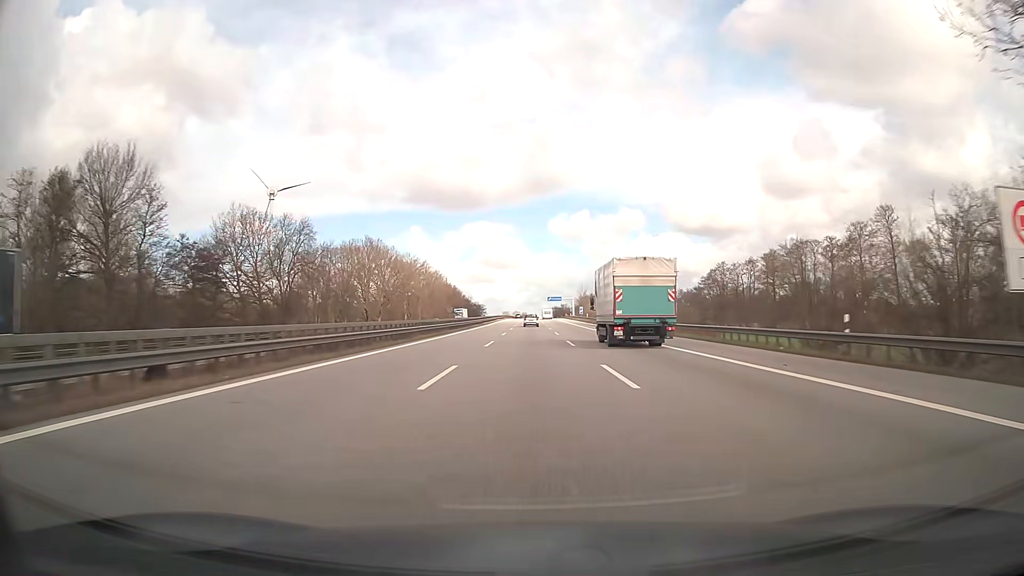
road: motorway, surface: asphalt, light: Day
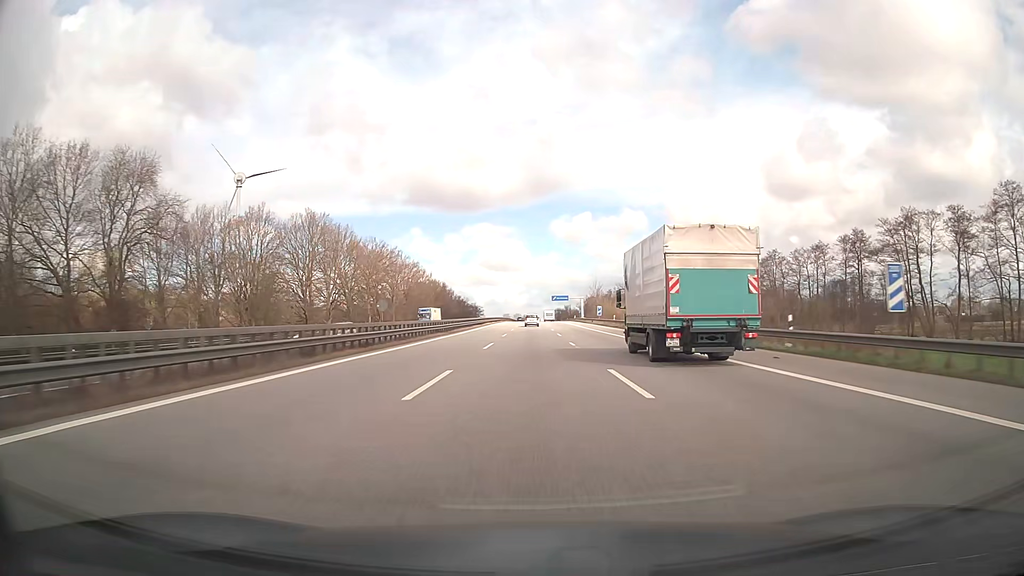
(0.0, +38.0) m; 0°
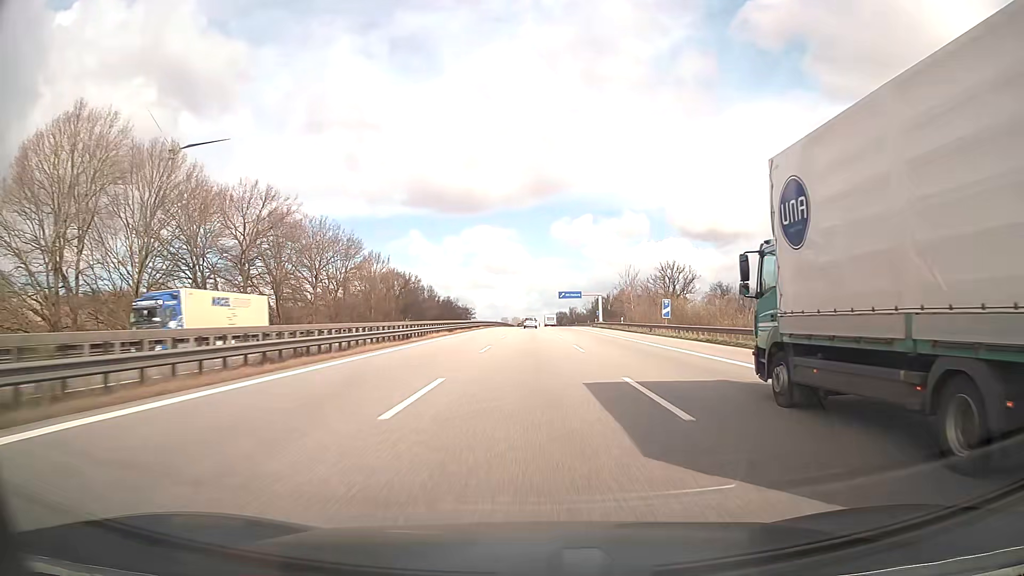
(-0.1, +56.9) m; 0°
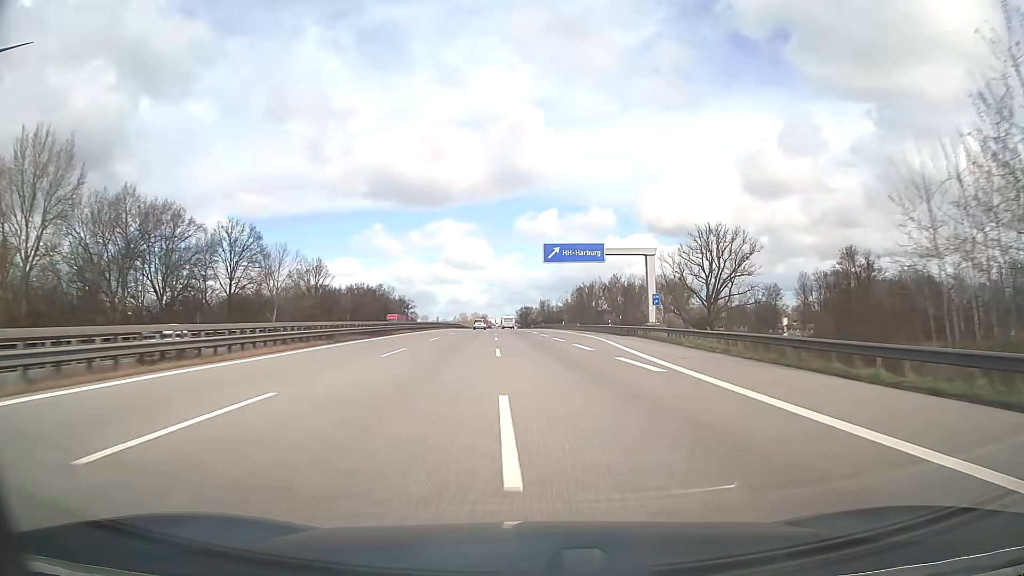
(+1.8, +94.6) m; +3°
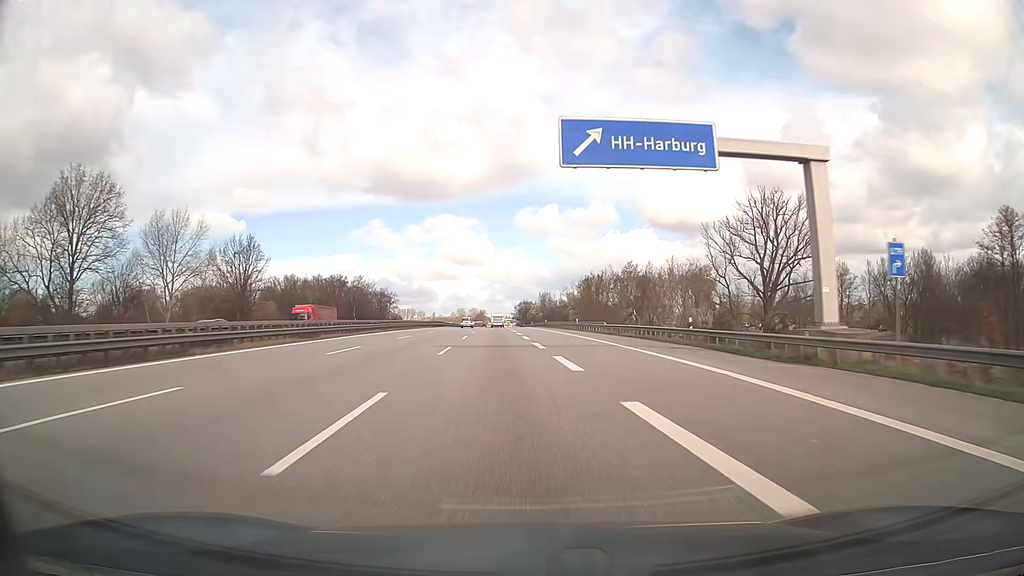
(+0.1, +36.1) m; 0°
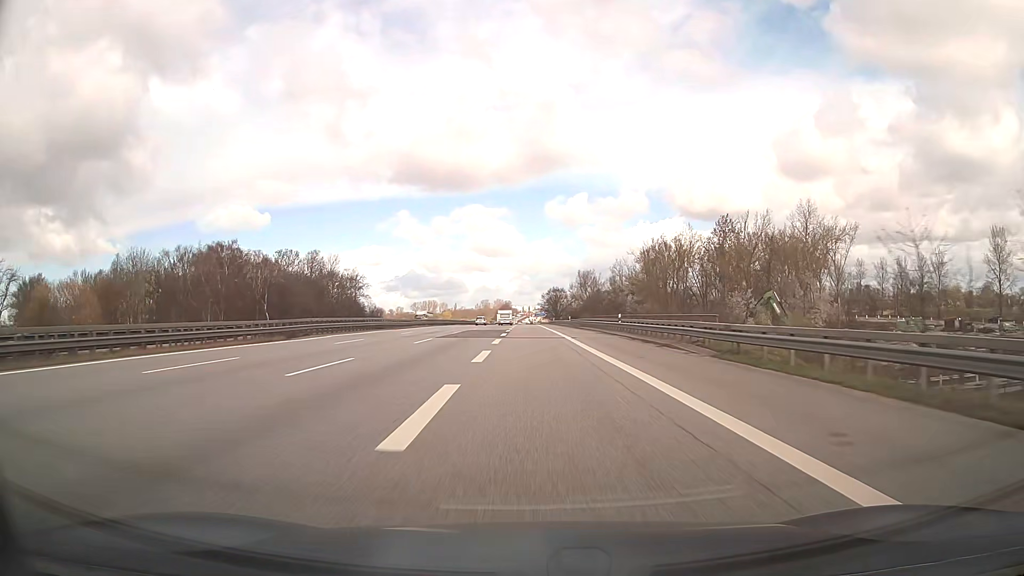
(-0.9, +81.9) m; -2°
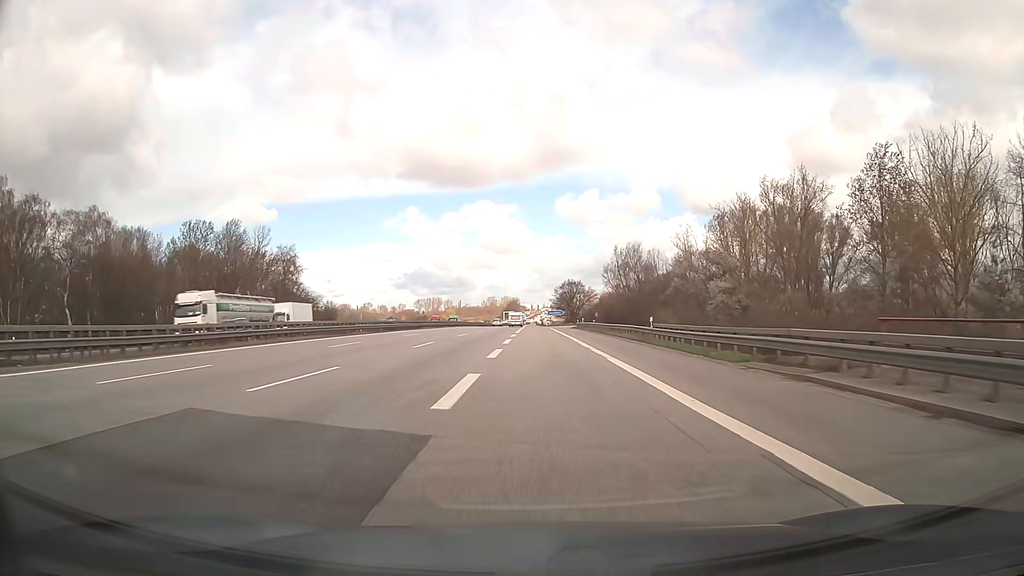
(-0.7, +56.7) m; -1°
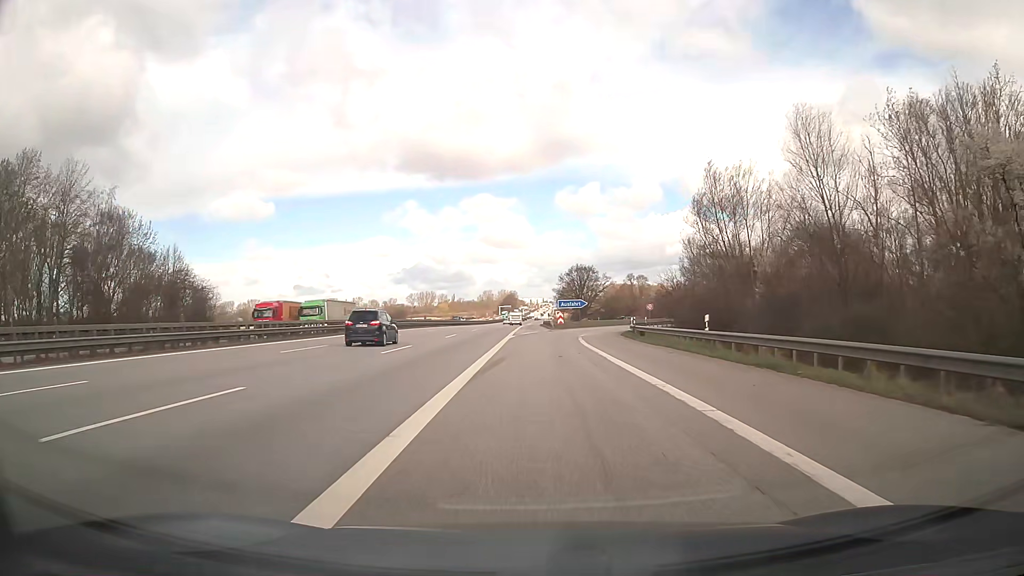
(+0.2, +60.4) m; 0°
(0, +10) (0, +20) (0, +30) (+1, +40) (+2, +50) (+3, +60) (+6, +69) (+10, +79) (+15, +87) (+21, +95) m
